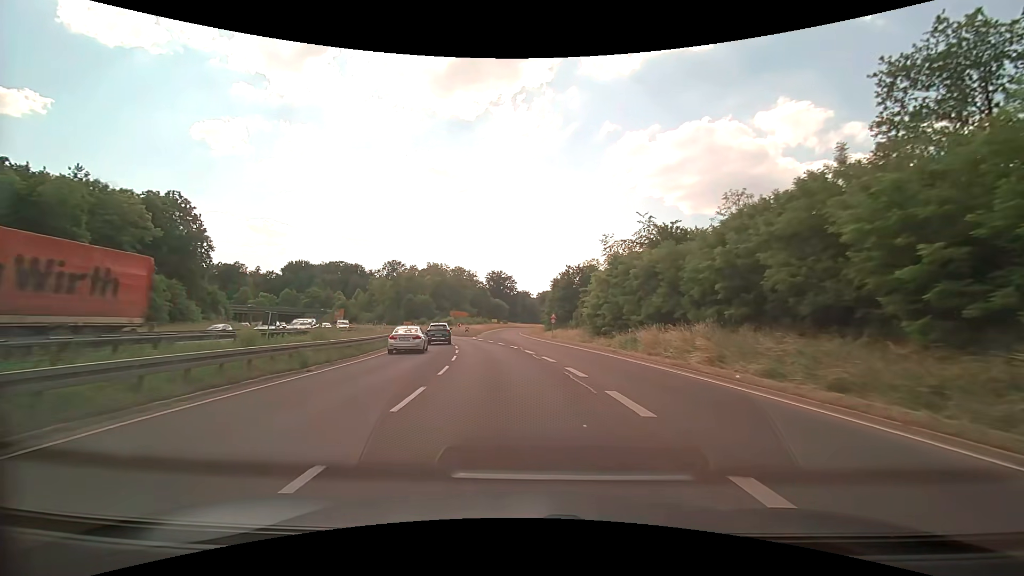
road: trunk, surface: asphalt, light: Day
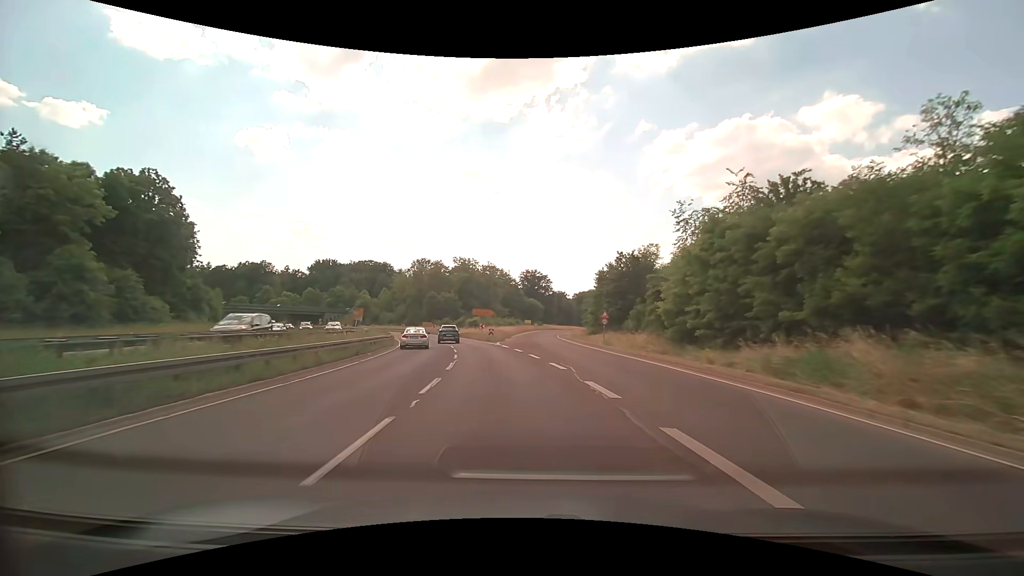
(-0.6, +15.6) m; -4°
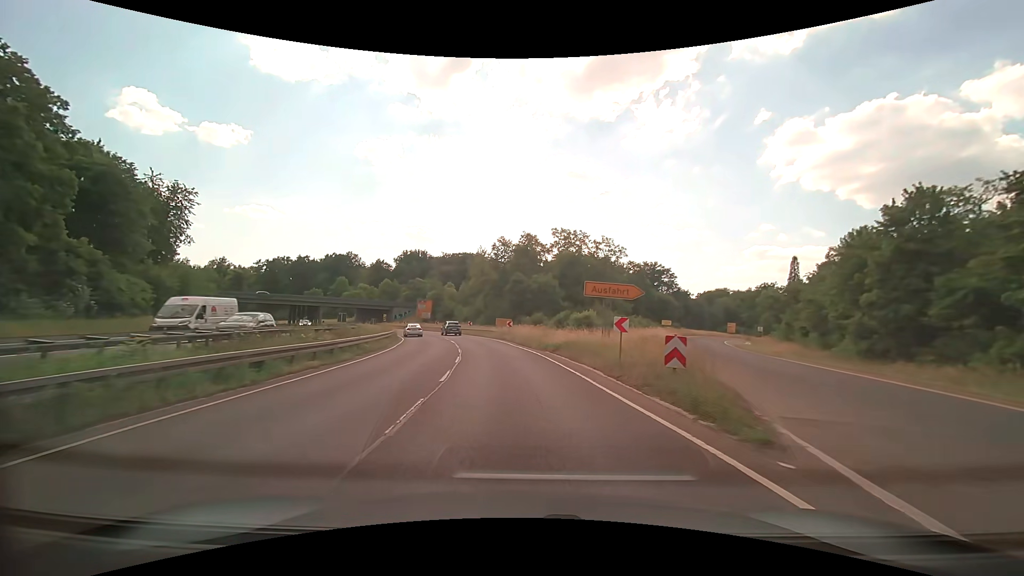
(-4.0, +40.2) m; -12°
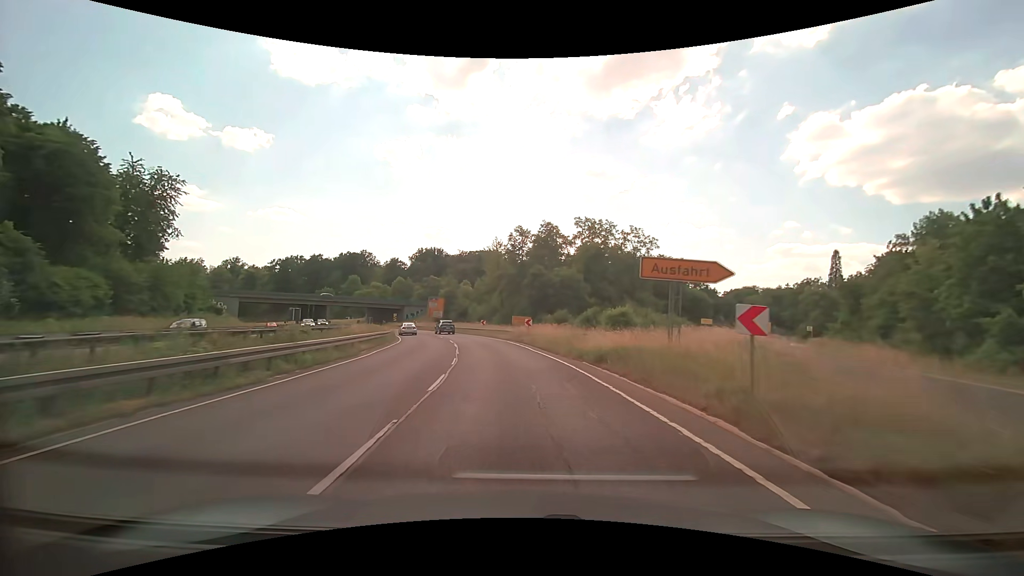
(-0.2, +8.5) m; -2°
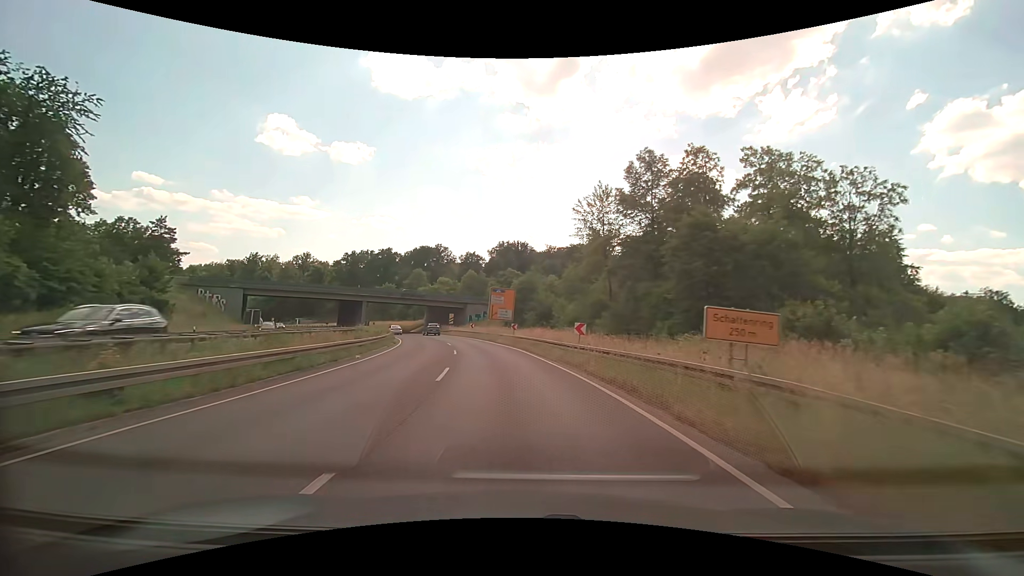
(-3.0, +33.6) m; -10°
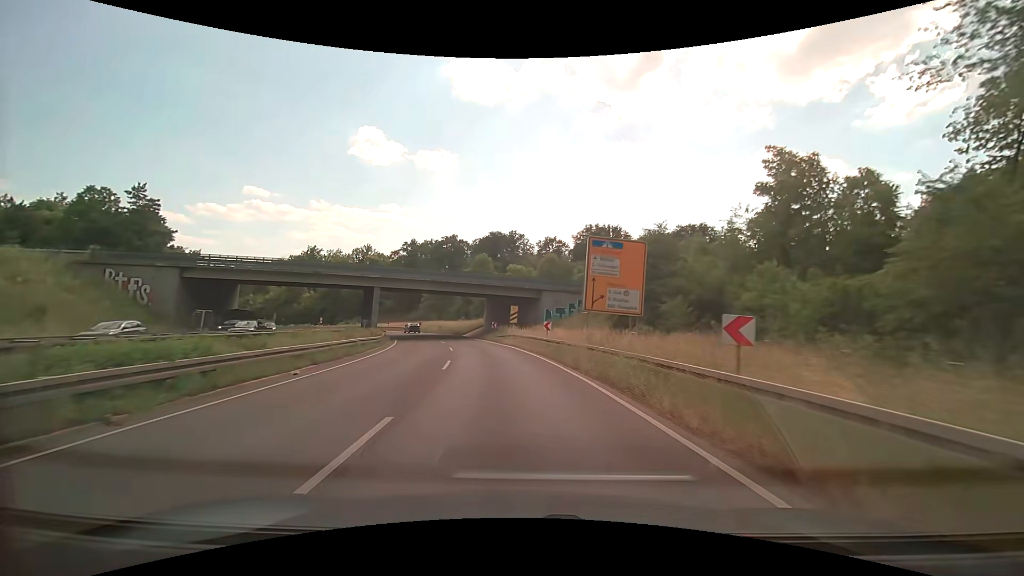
(-2.9, +33.3) m; -10°
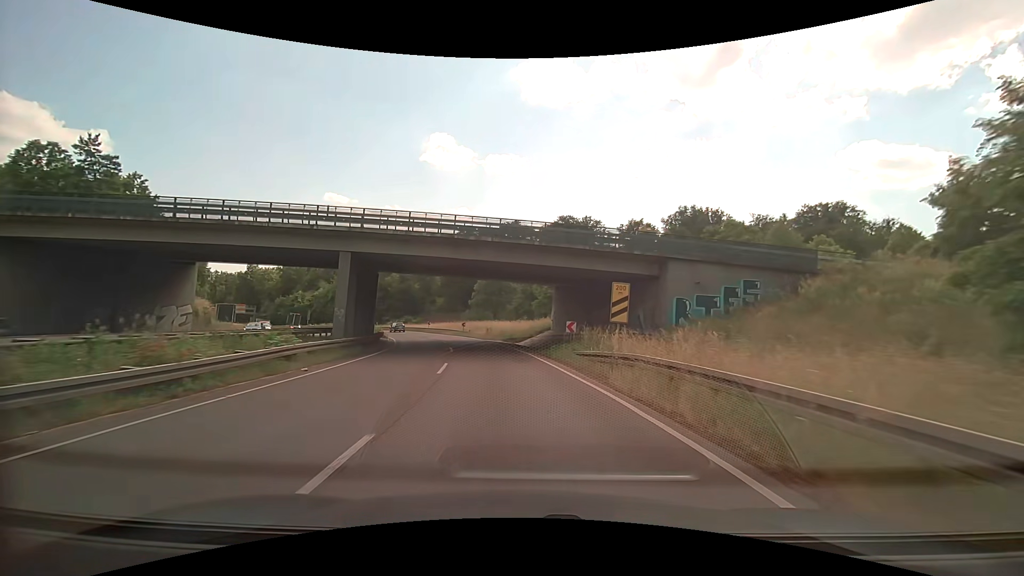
(-1.8, +25.5) m; -8°
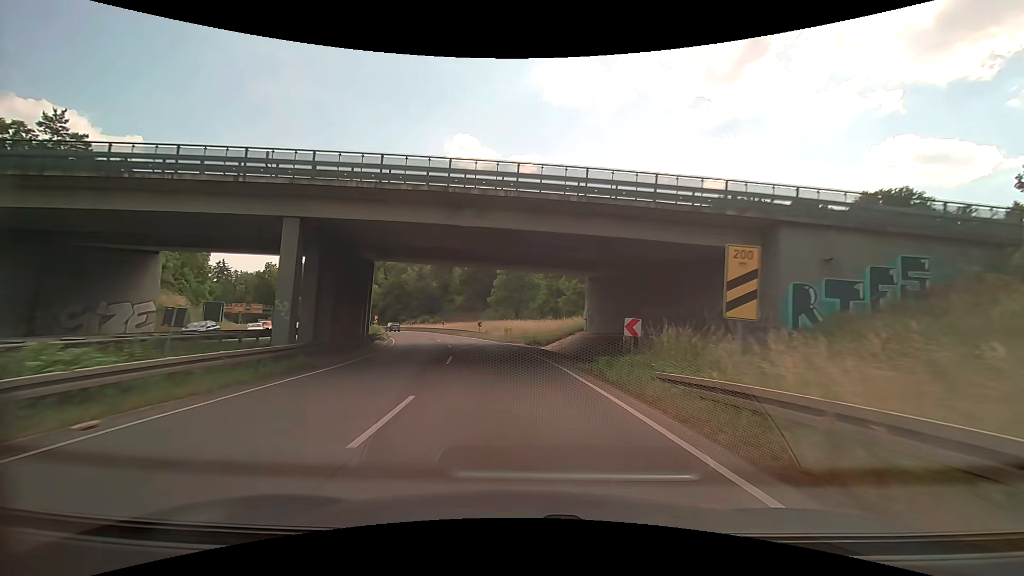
(-0.2, +8.8) m; -3°
(0, +10) (-1, +20) (-3, +30) (-4, +40) (-7, +49) (-10, +59) (-13, +68) (-18, +77) (-22, +86) (-27, +95) m
